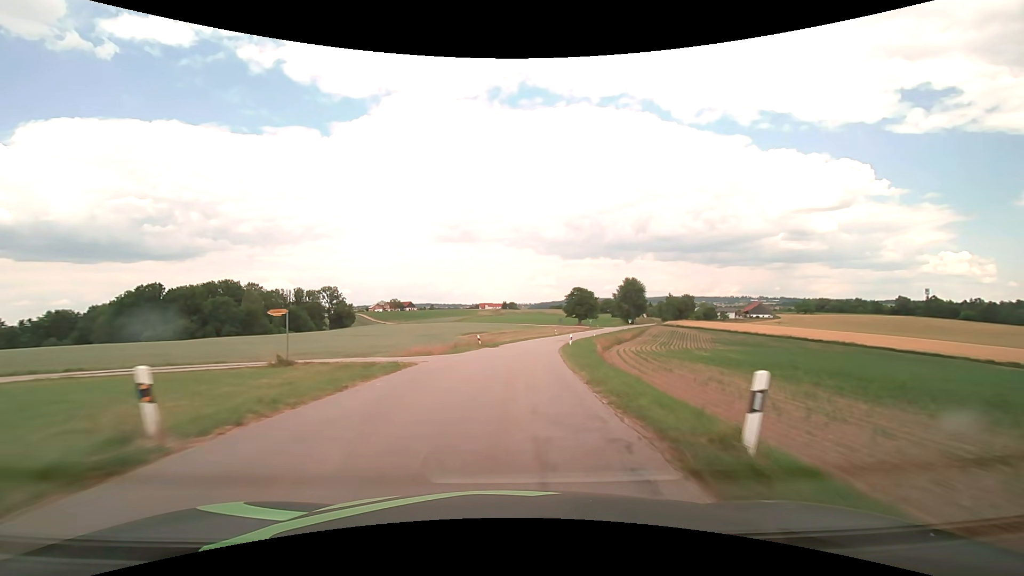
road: tertiary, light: Day
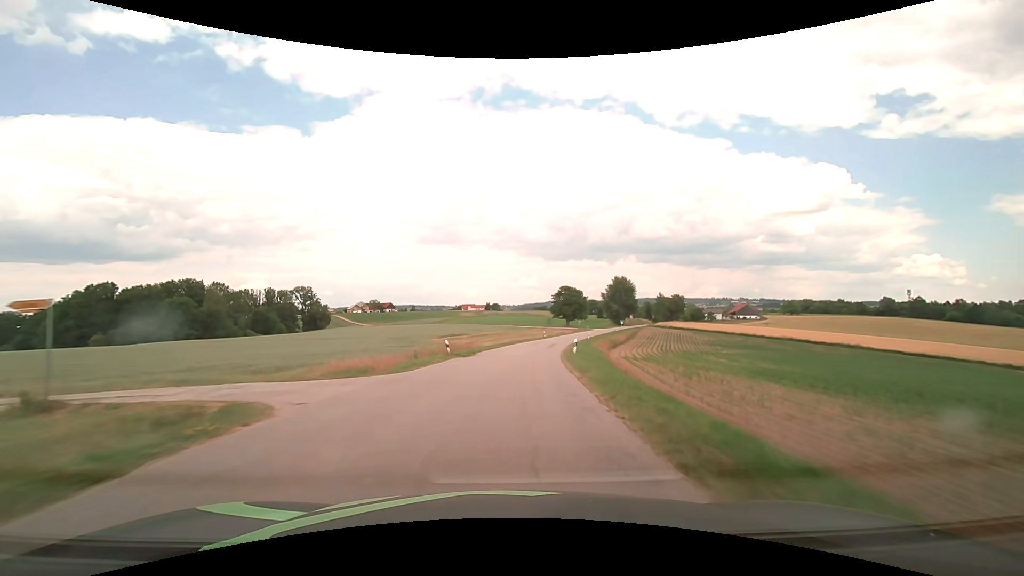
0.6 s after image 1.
(+0.2, +10.9) m; +2°
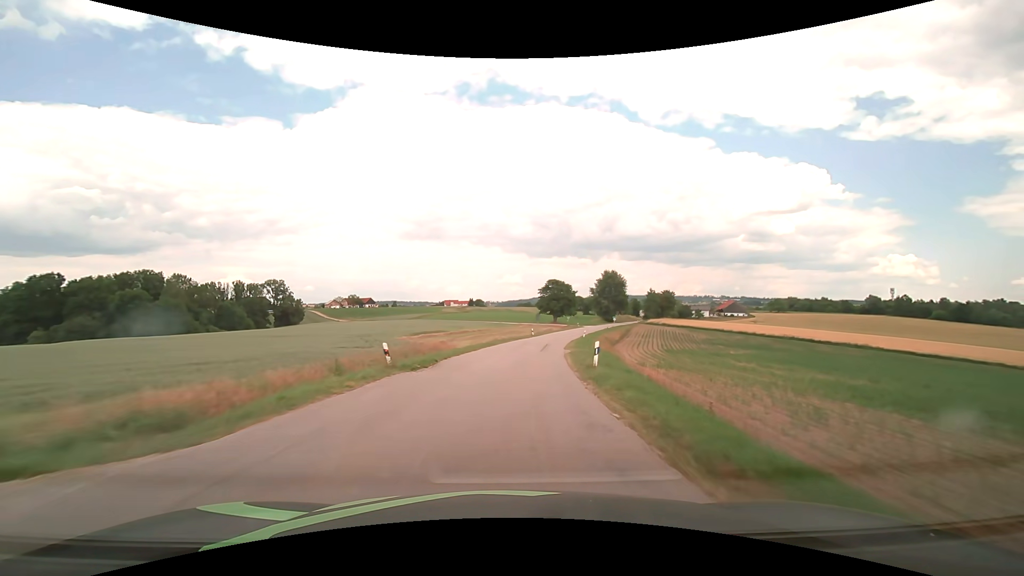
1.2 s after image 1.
(+0.2, +10.9) m; +2°
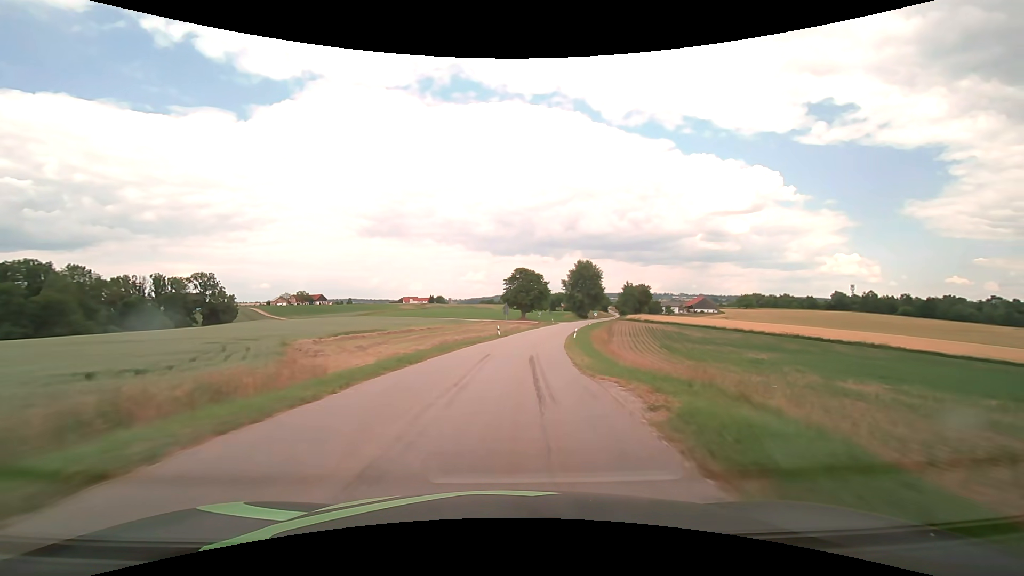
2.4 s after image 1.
(+0.8, +21.8) m; +4°
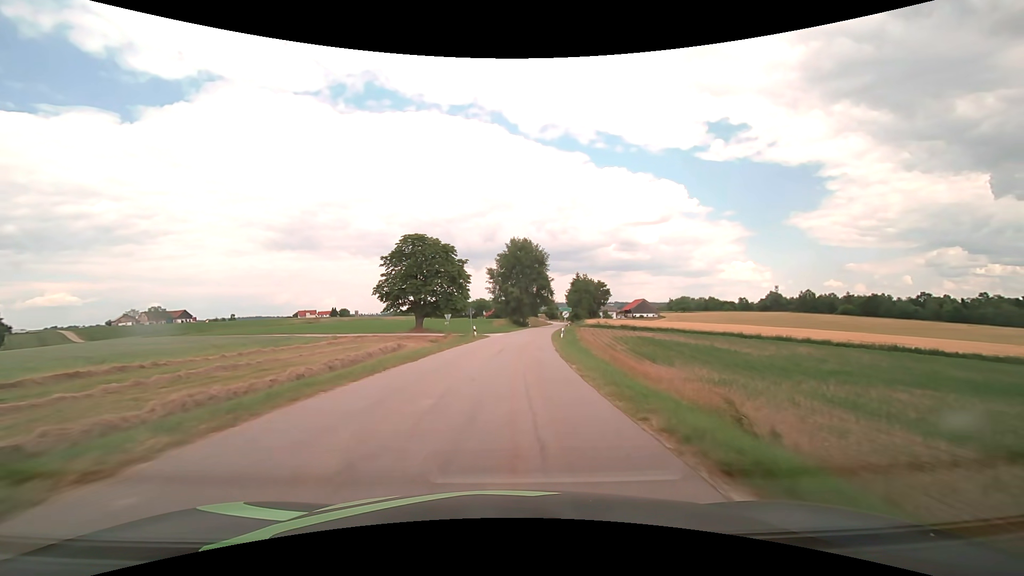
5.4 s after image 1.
(+4.7, +53.9) m; +9°
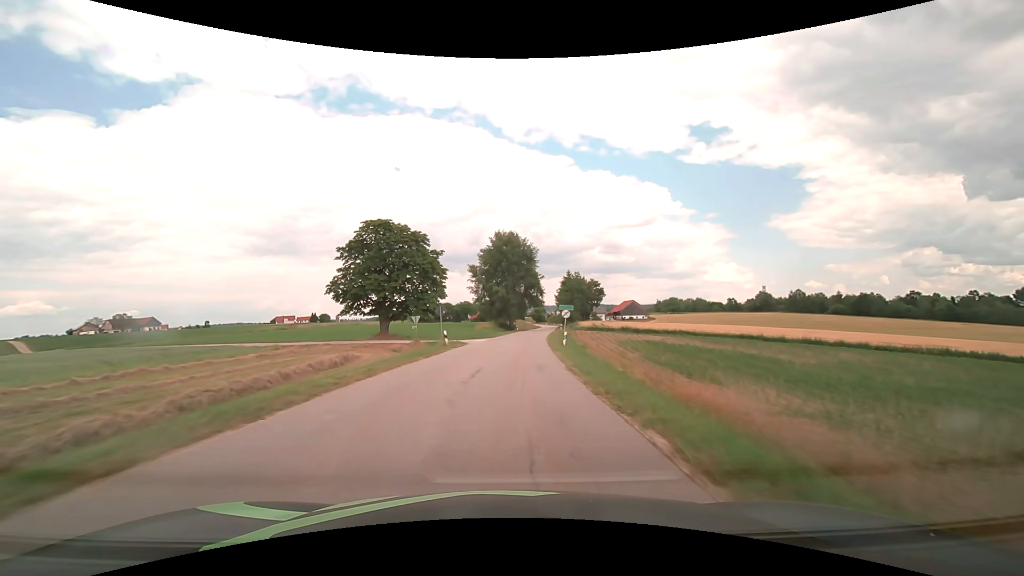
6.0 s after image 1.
(+0.2, +10.7) m; +2°
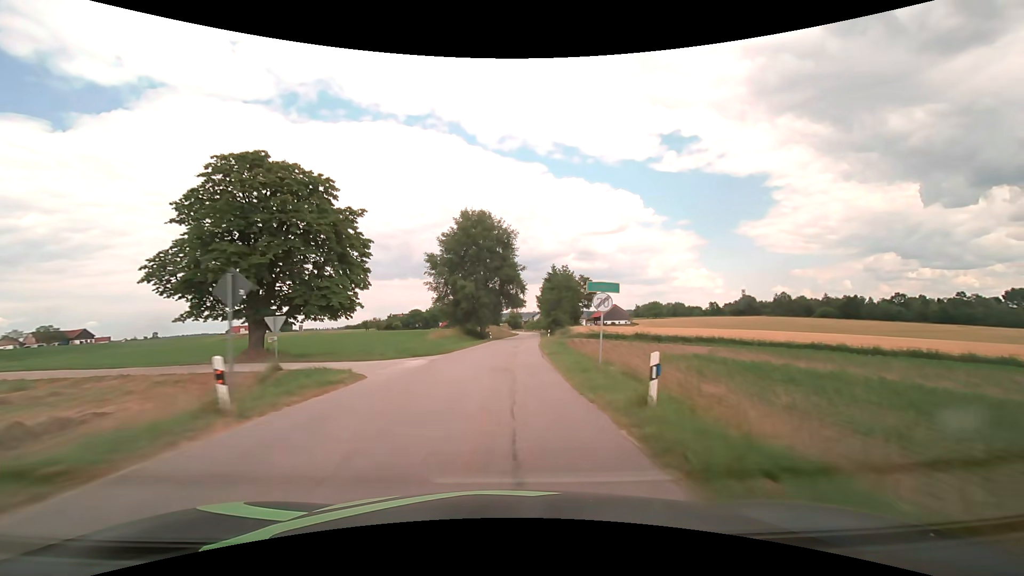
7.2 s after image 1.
(+0.6, +21.4) m; +3°
